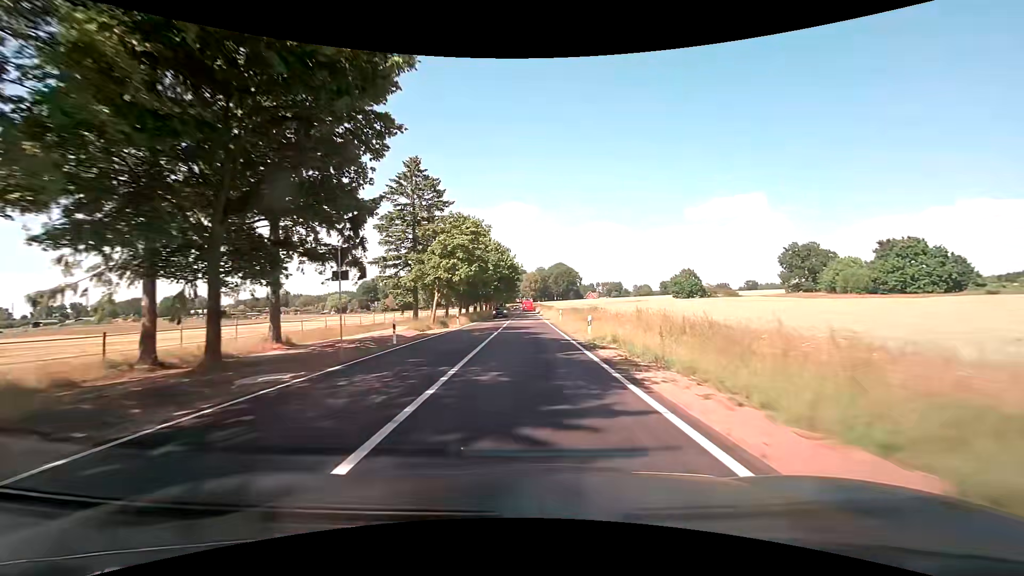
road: secondary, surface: asphalt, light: Day
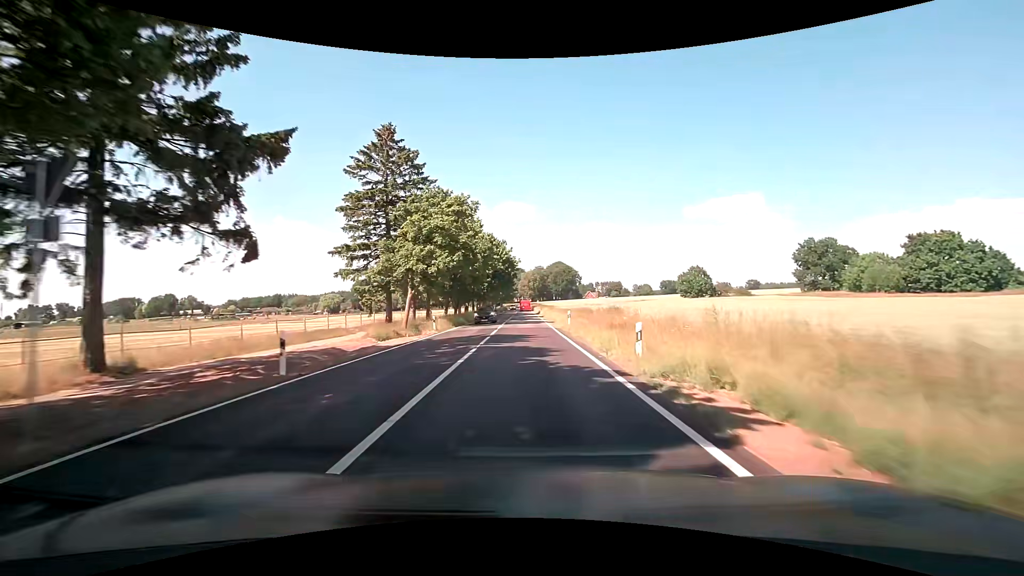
(0.0, +10.1) m; 0°
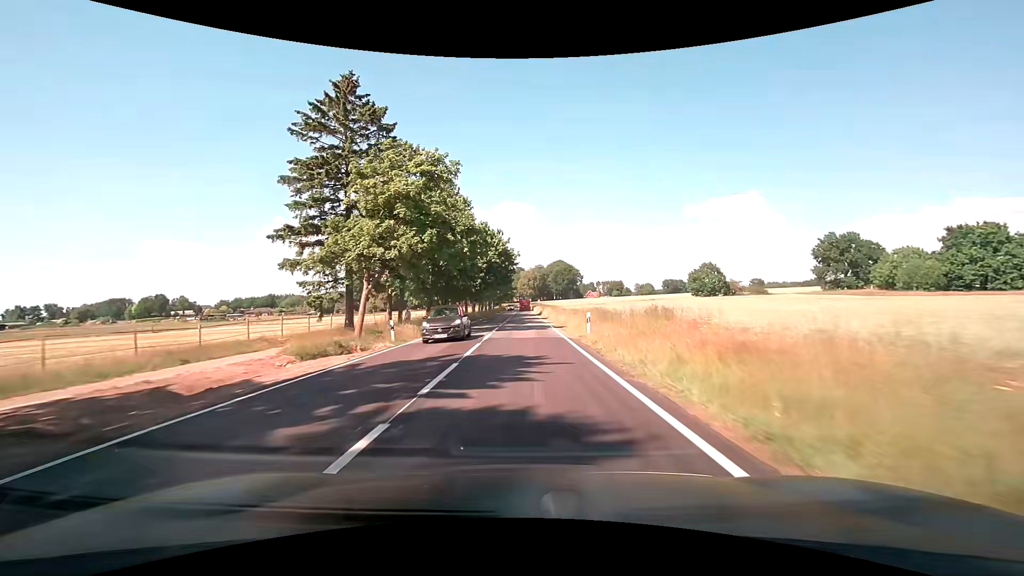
(0.0, +10.2) m; 0°
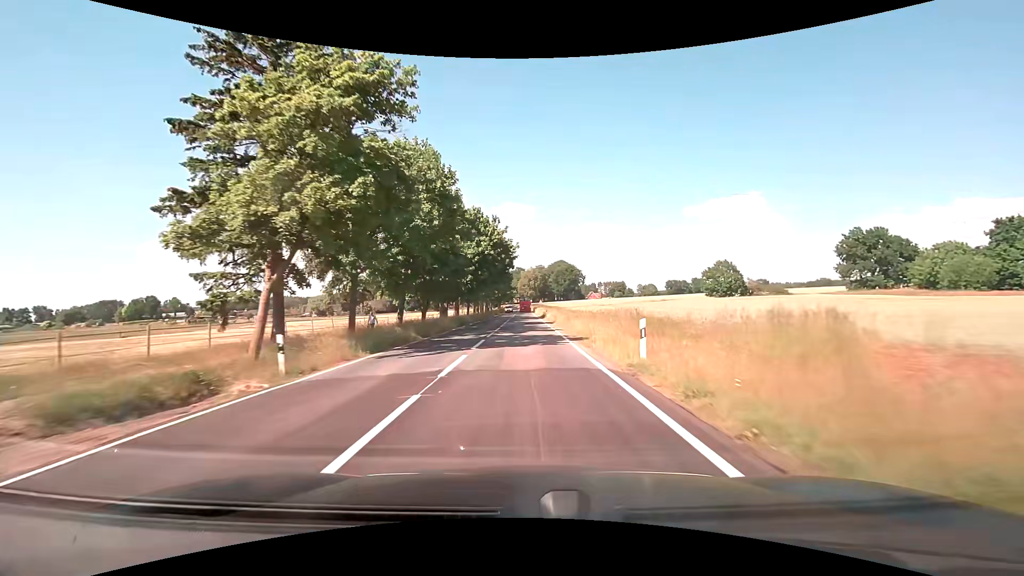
(0.0, +10.3) m; 0°
